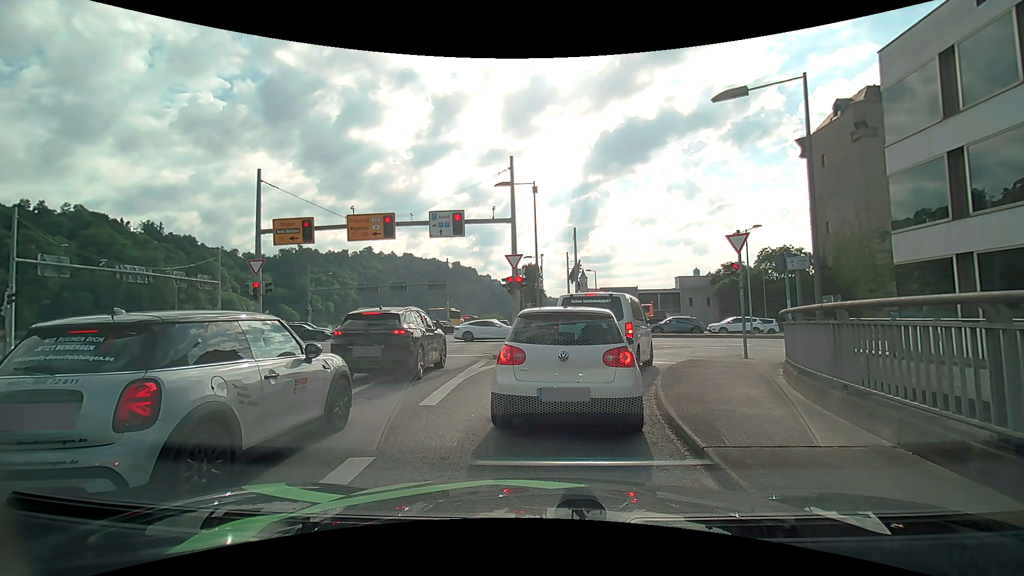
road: primary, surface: asphalt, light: Day
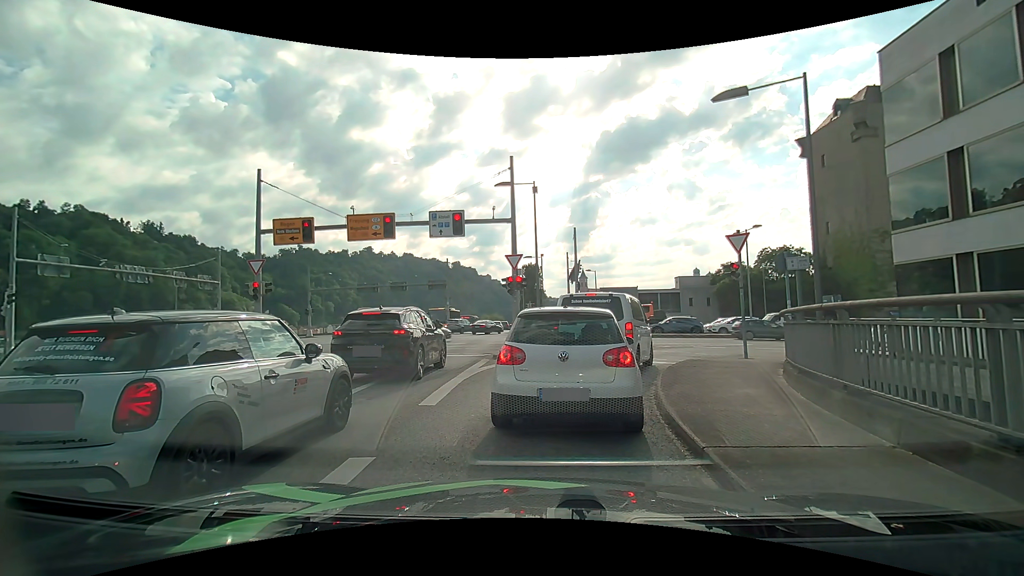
(0.0, 0.0) m; 0°
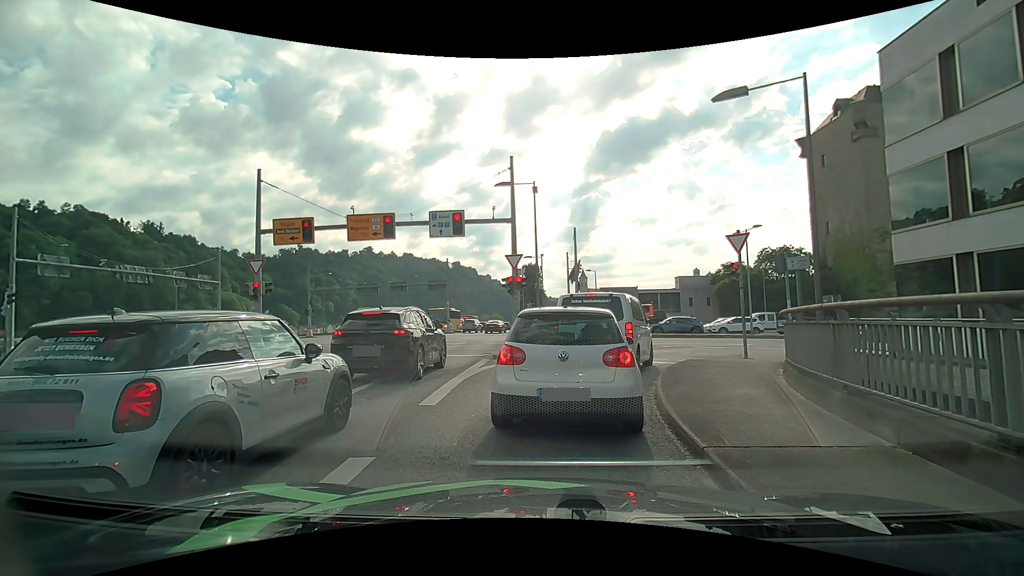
(0.0, 0.0) m; 0°
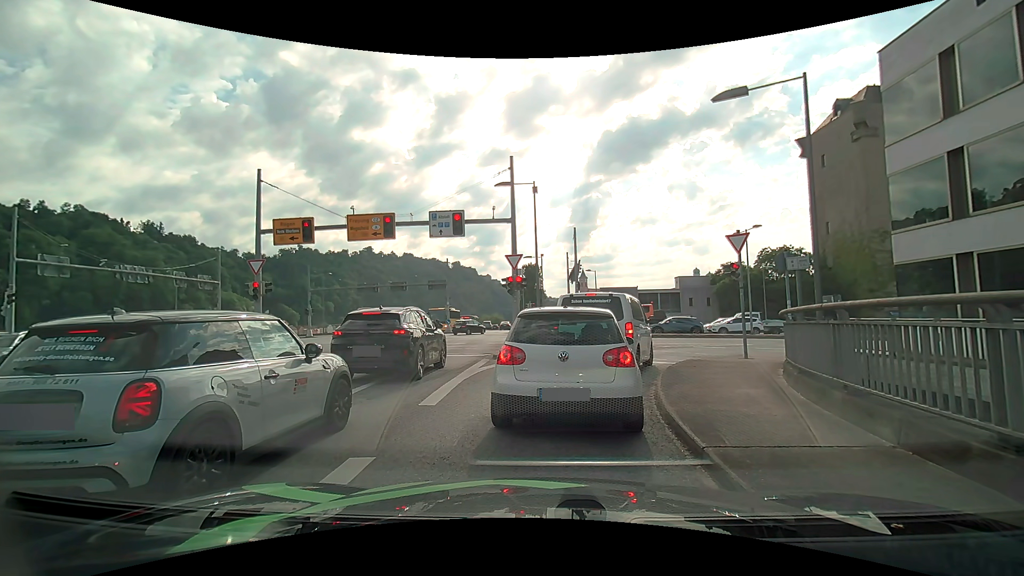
(0.0, 0.0) m; 0°
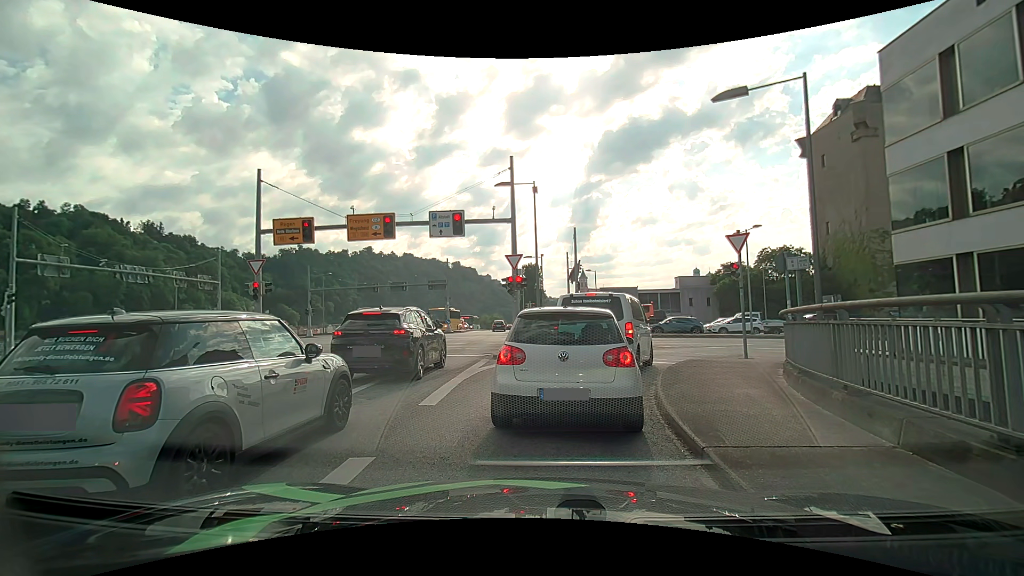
(0.0, 0.0) m; 0°
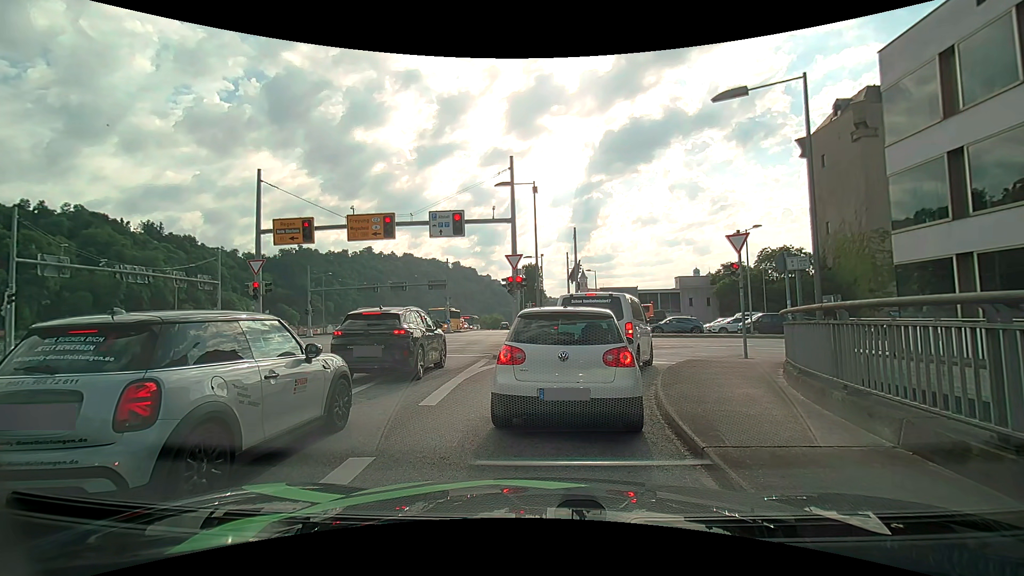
(0.0, 0.0) m; 0°
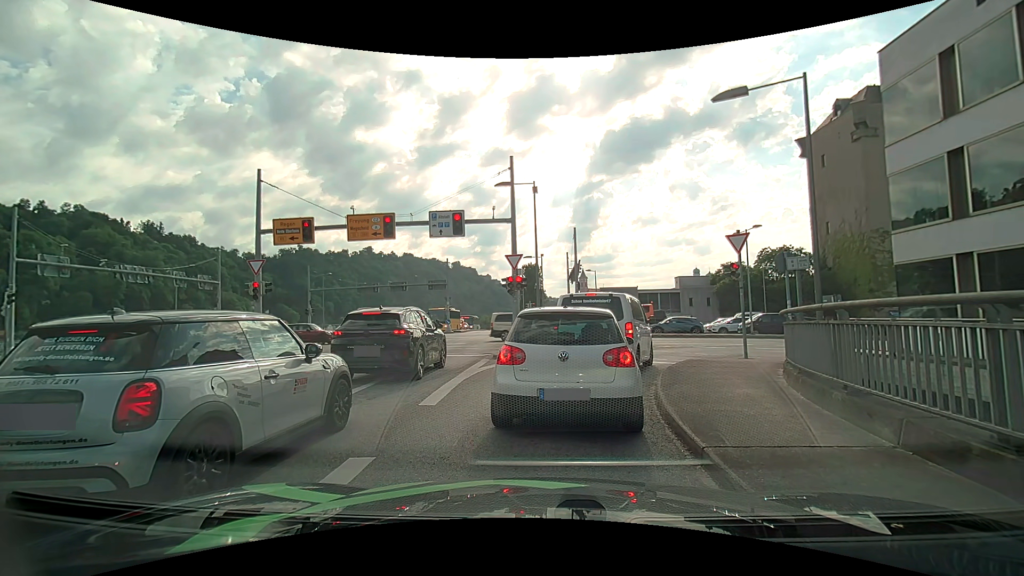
(0.0, 0.0) m; 0°
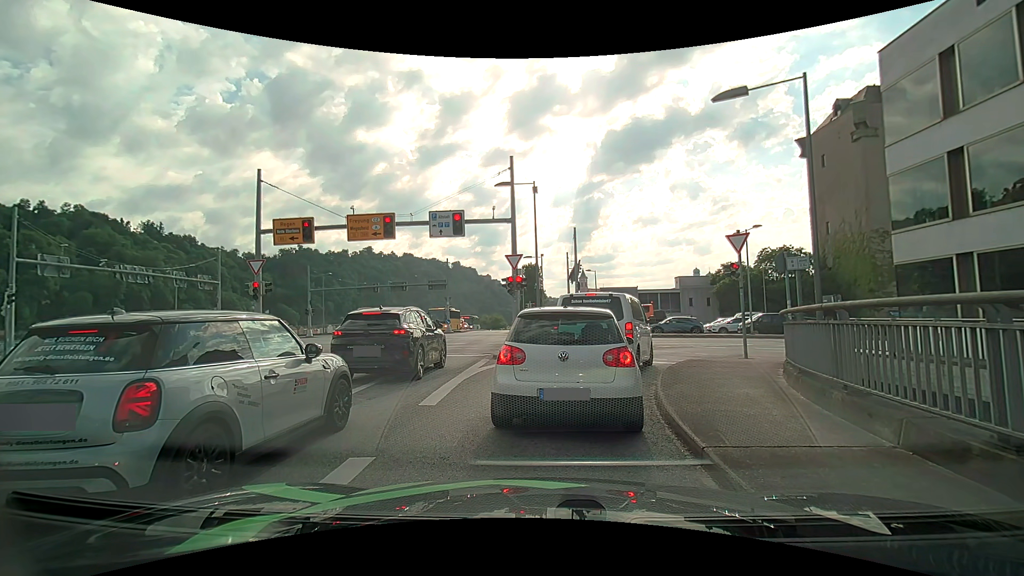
(0.0, 0.0) m; 0°
